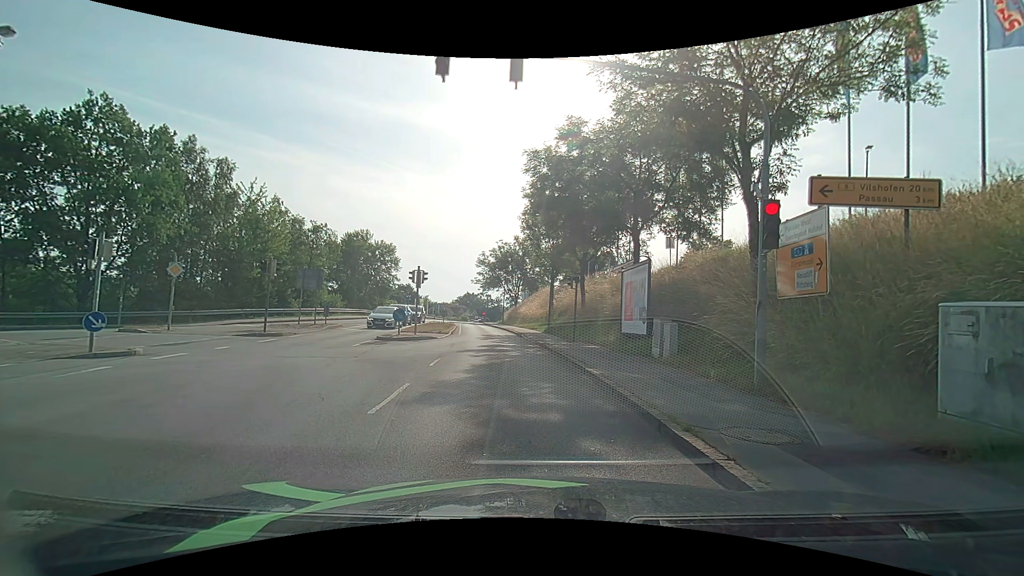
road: tertiary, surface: asphalt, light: Day
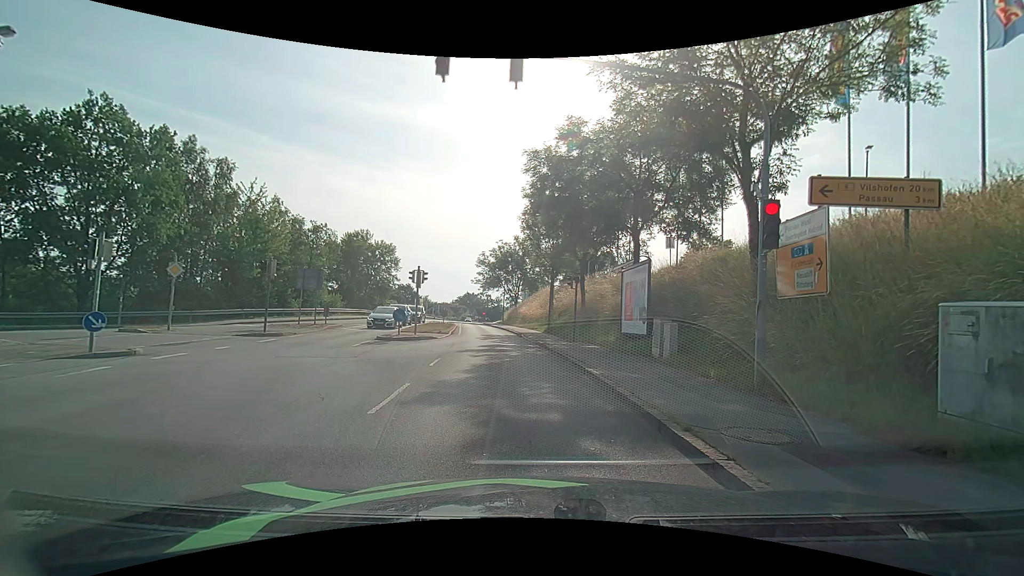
(0.0, 0.0) m; 0°
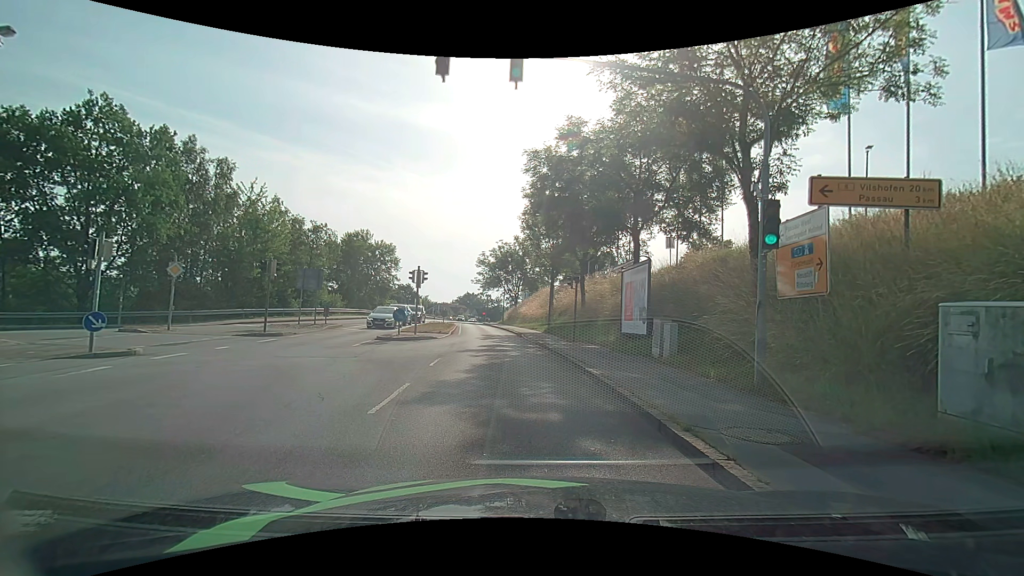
(0.0, 0.0) m; 0°
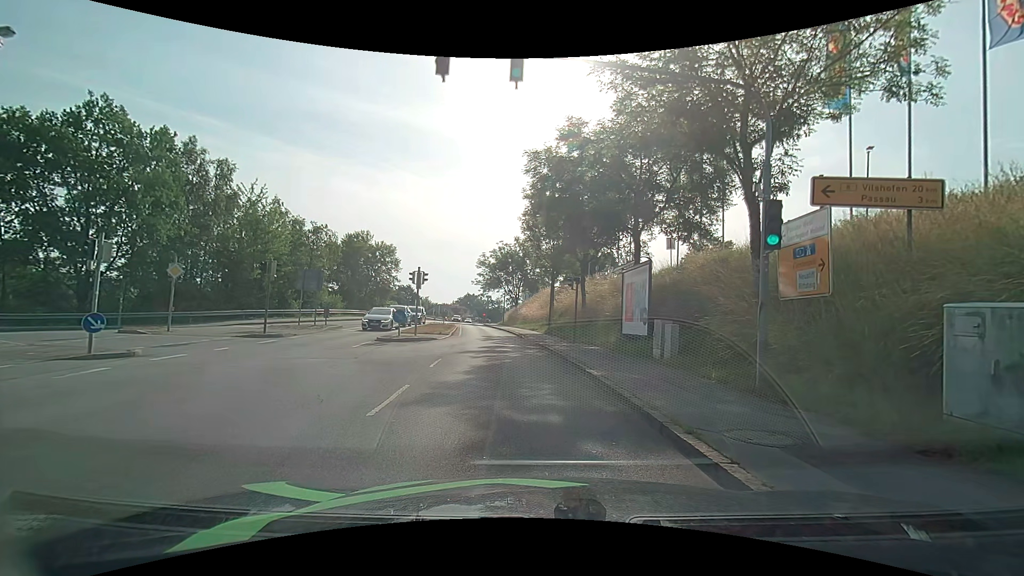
(0.0, +0.1) m; 0°
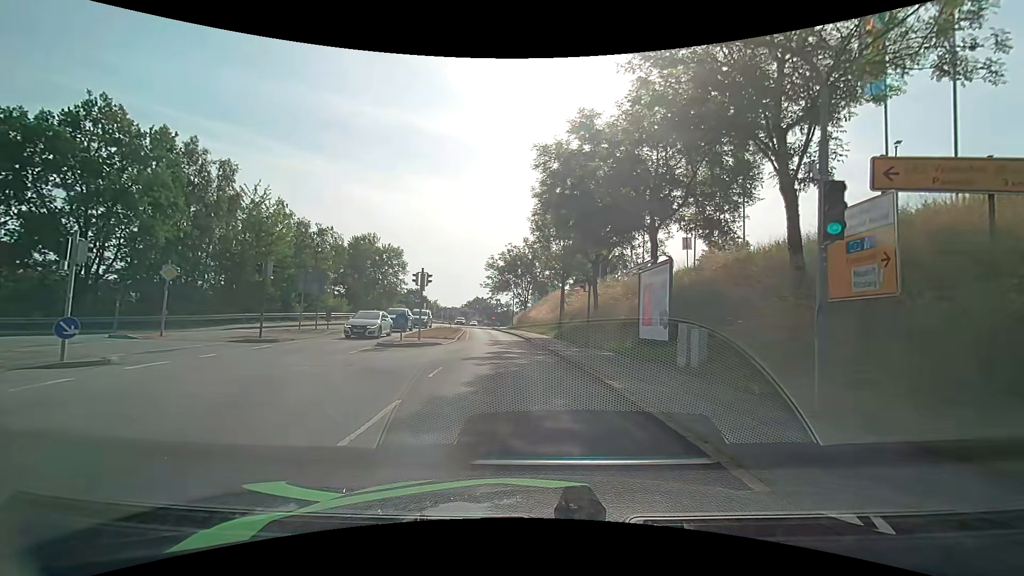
(0.0, +1.6) m; -3°
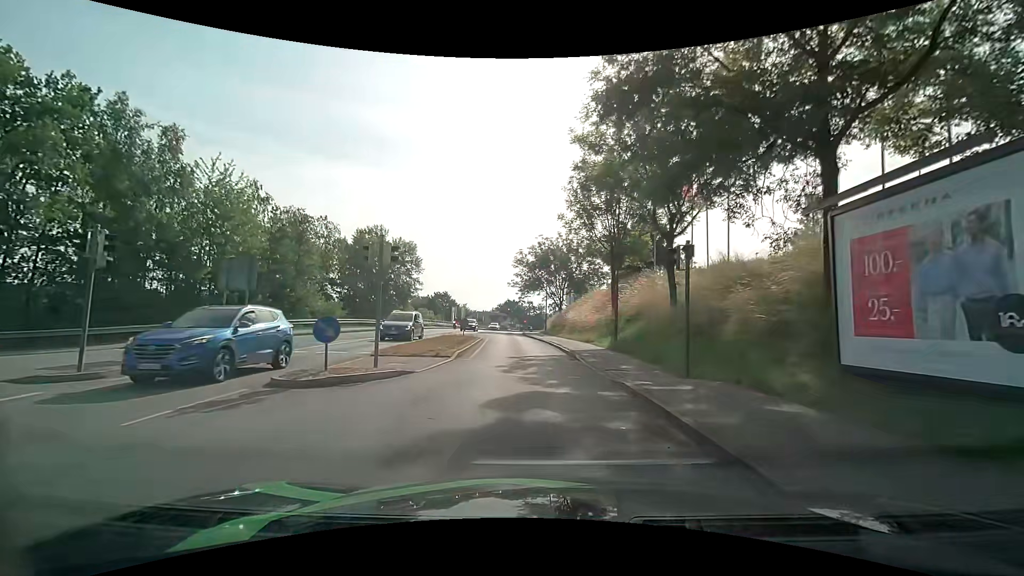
(-0.4, +11.5) m; -3°
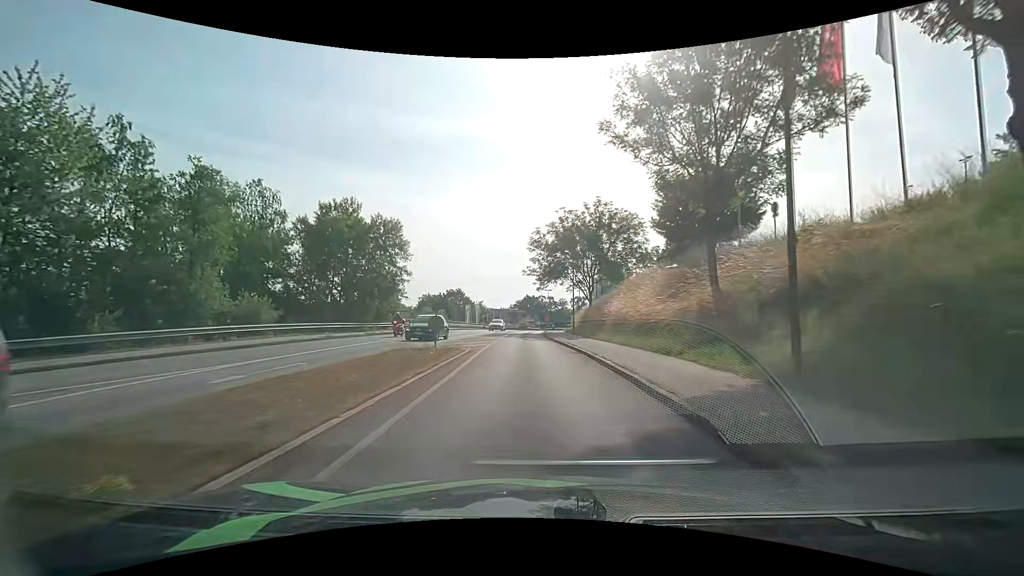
(-0.3, +15.2) m; -3°
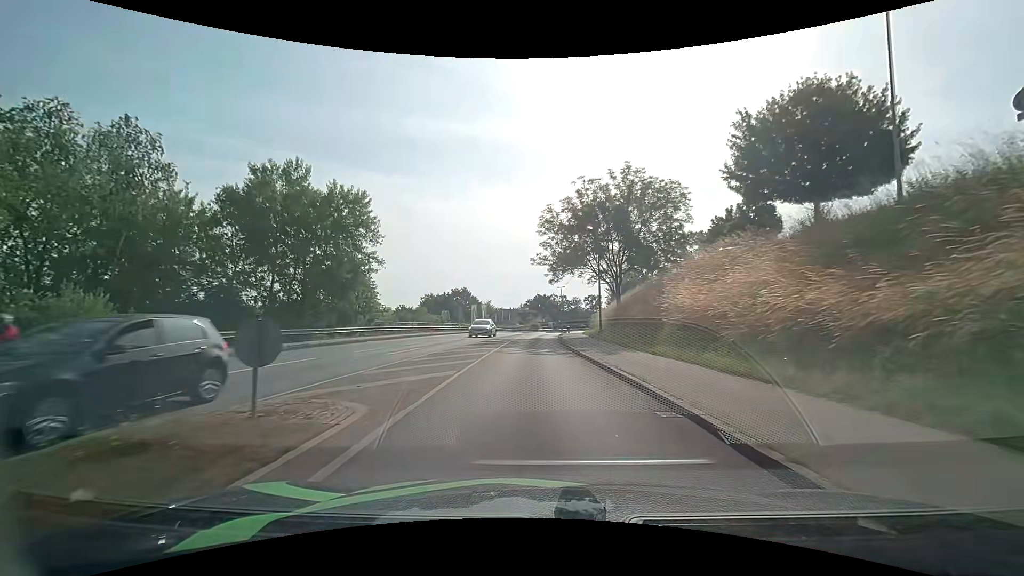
(0.0, +12.3) m; -1°
(0, +10) (0, +20) (0, +30) (0, +40) (0, +50) (+1, +60) (+2, +70) (+3, +80) (+4, +90) (+6, +100) m
